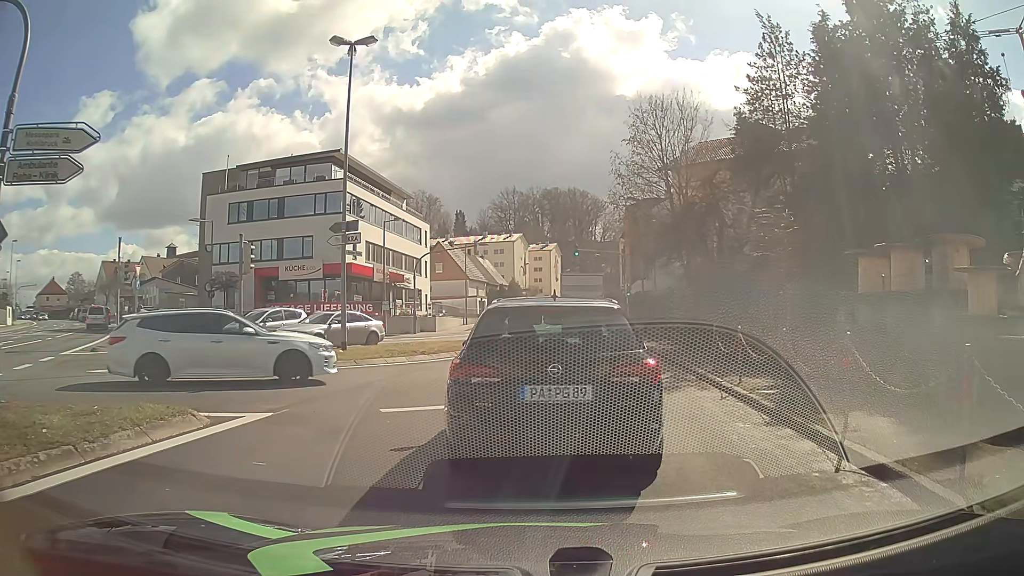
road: tertiary_link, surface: asphalt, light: Day
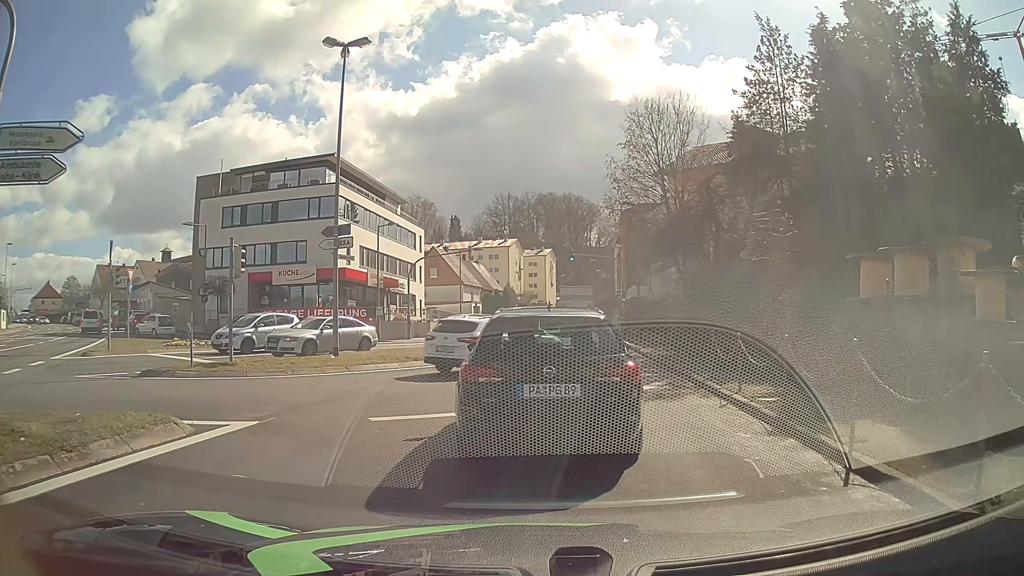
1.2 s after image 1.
(0.0, +0.3) m; 0°
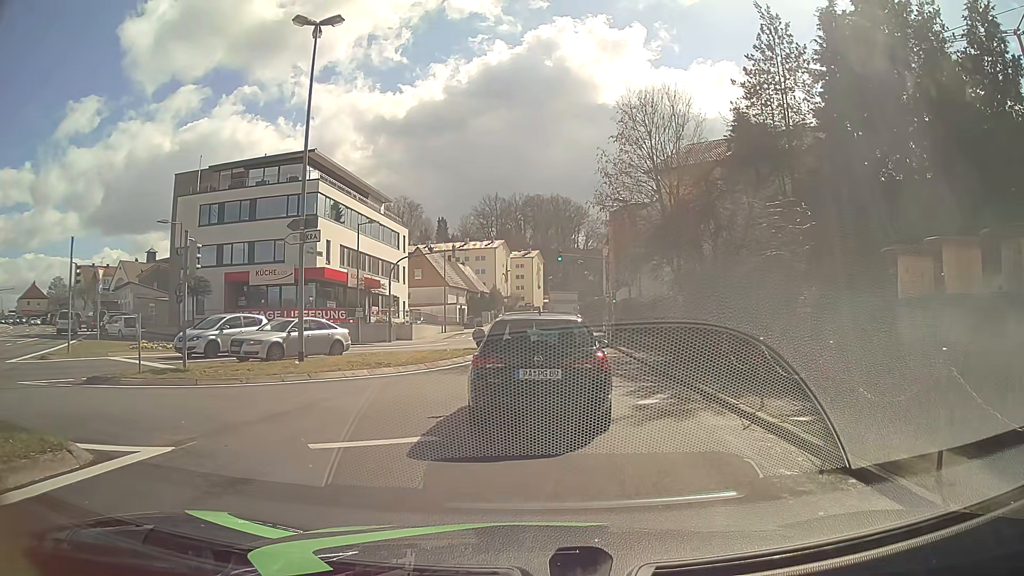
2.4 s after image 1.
(+0.1, +2.2) m; +2°
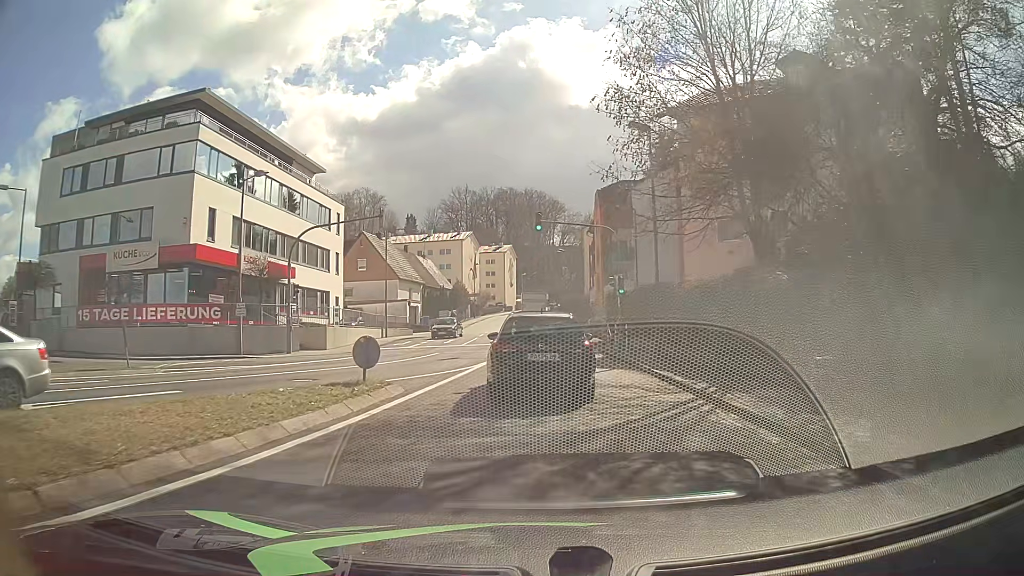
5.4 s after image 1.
(+0.5, +15.8) m; +3°
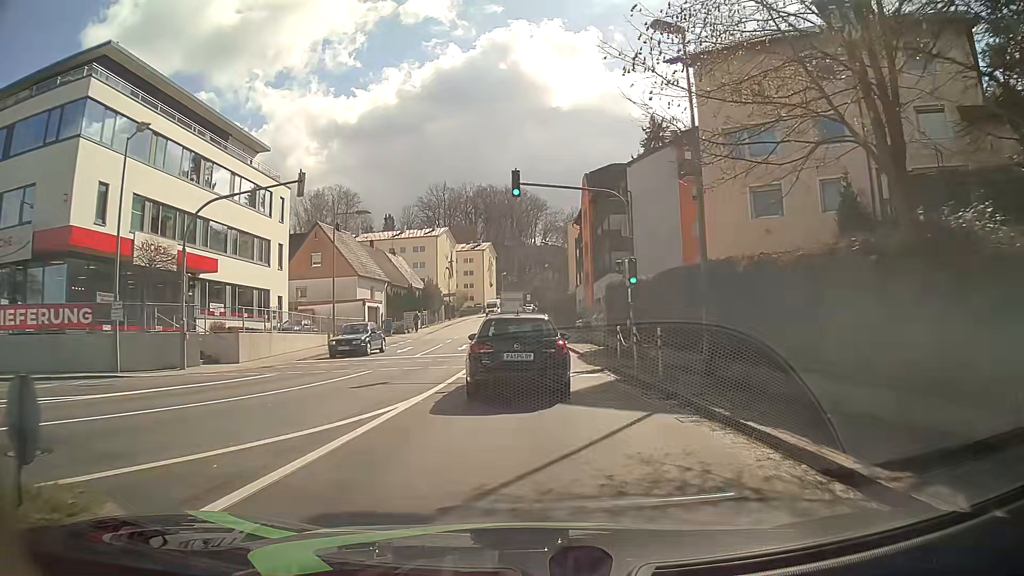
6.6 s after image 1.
(+0.1, +8.8) m; +2°
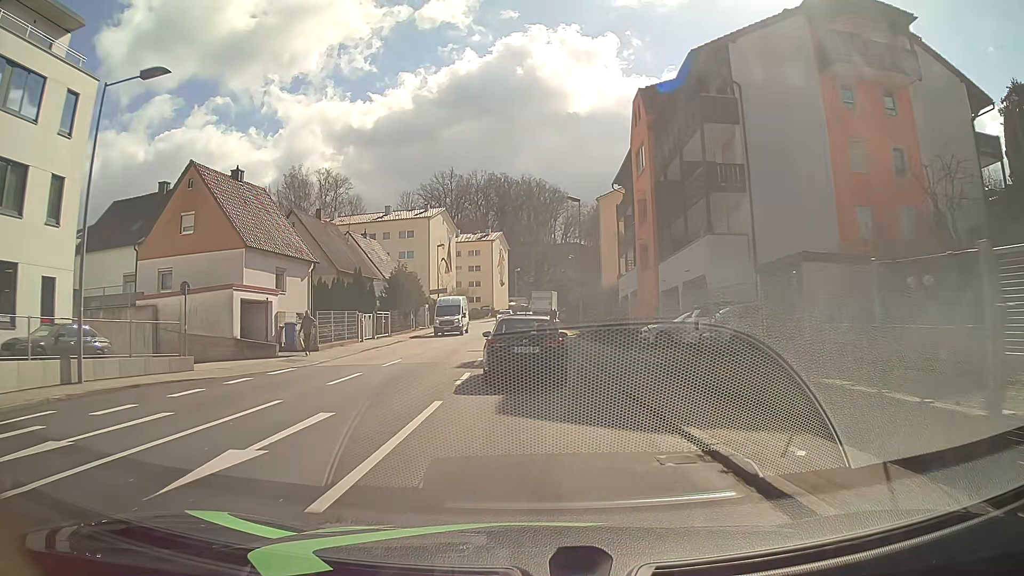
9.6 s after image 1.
(-0.2, +25.5) m; -3°
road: tertiary
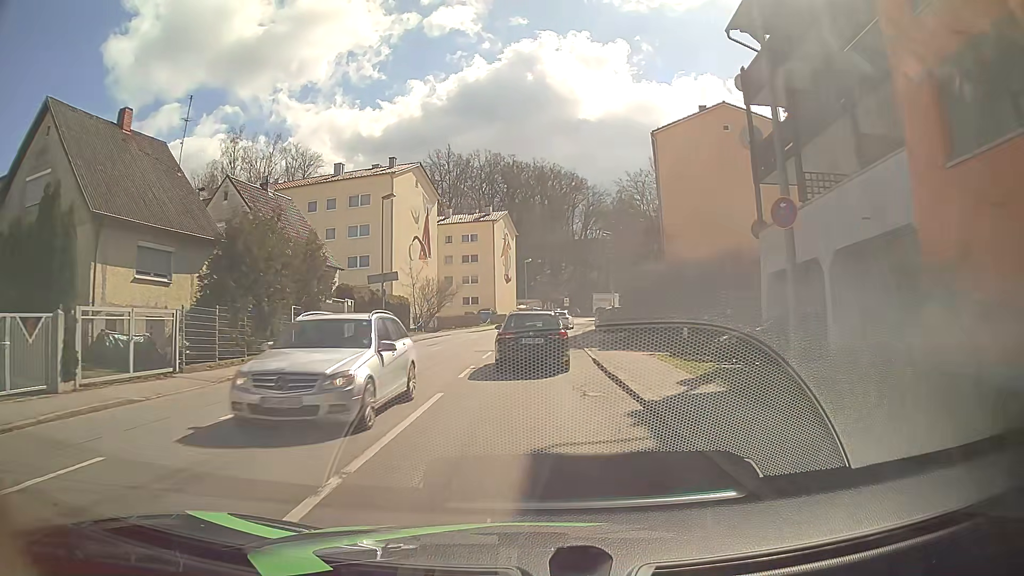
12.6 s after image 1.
(+0.2, +30.1) m; 0°
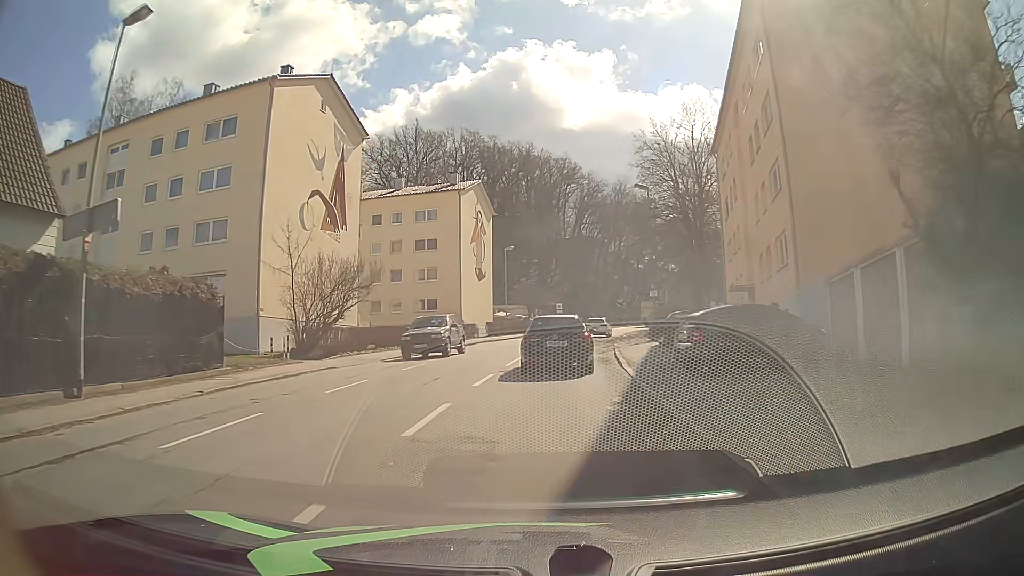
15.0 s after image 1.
(+0.1, +25.8) m; +1°
(0, +10) (+1, +20) (+1, +30) (+3, +40) (+4, +50) (+6, +60) (+9, +69) (+11, +79) (+14, +89) (+17, +98) m
